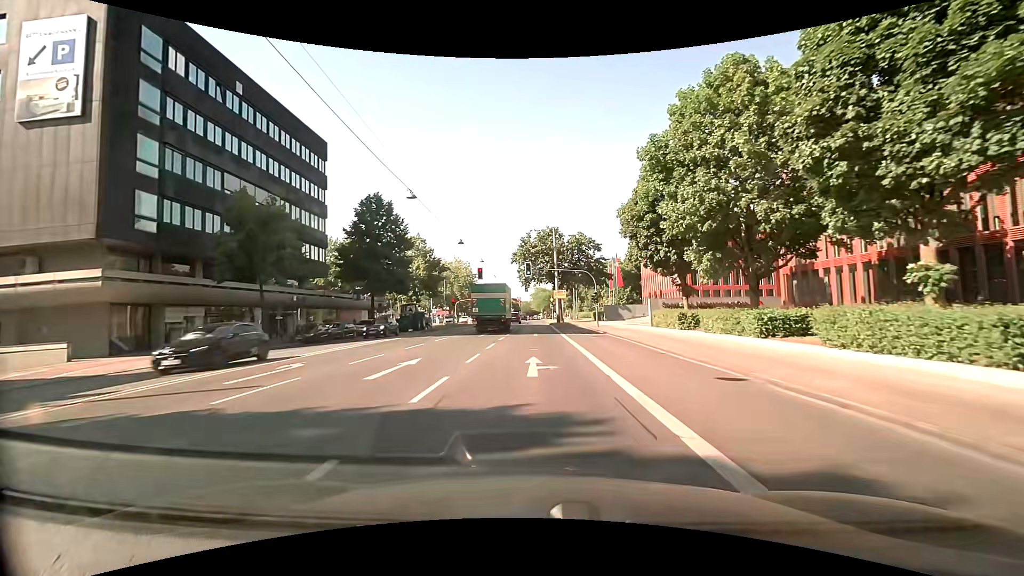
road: primary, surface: asphalt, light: Day
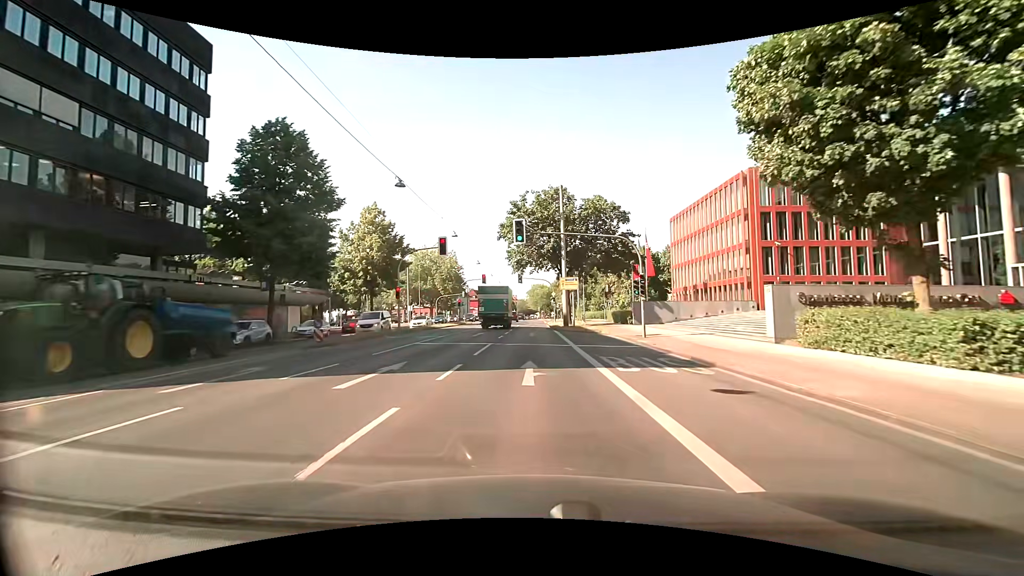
(0.0, +21.5) m; 0°
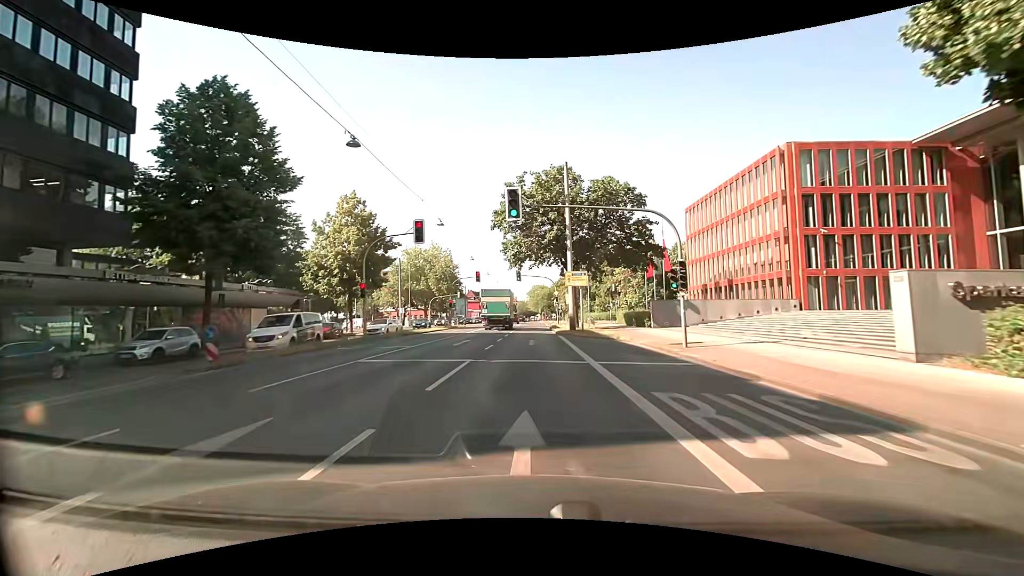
(0.0, +7.1) m; 0°
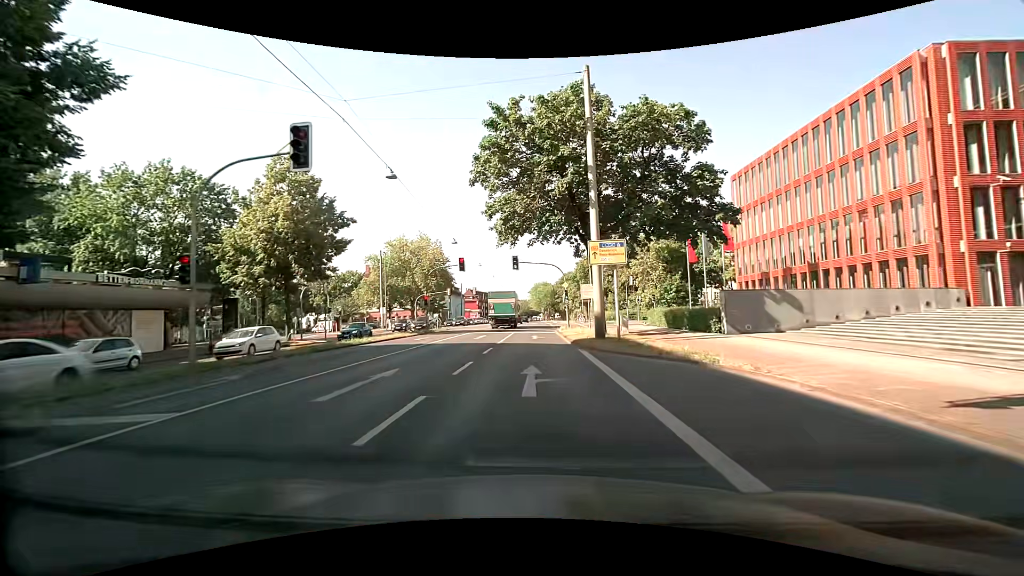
(0.0, +14.2) m; 0°
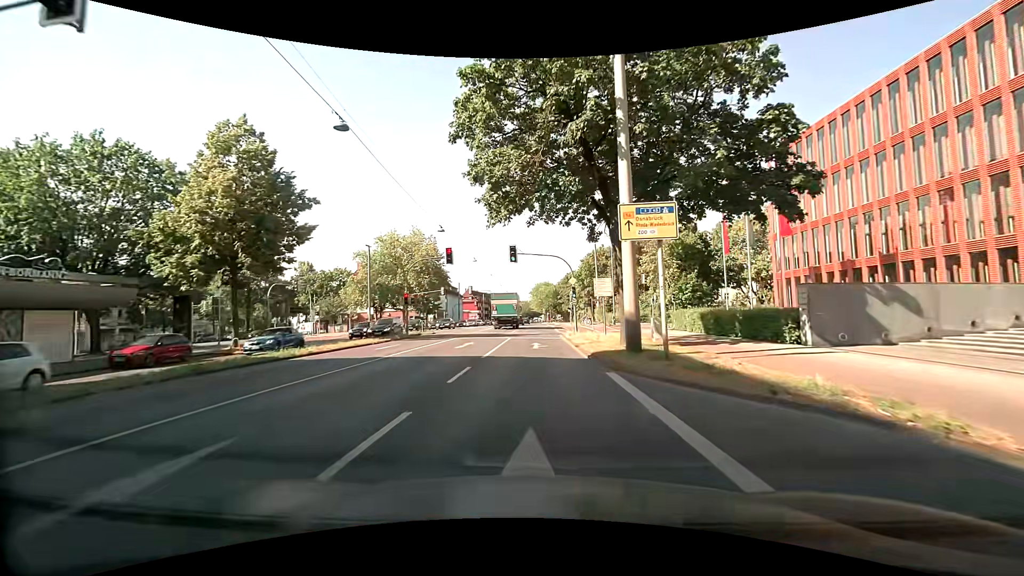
(0.0, +7.2) m; 0°
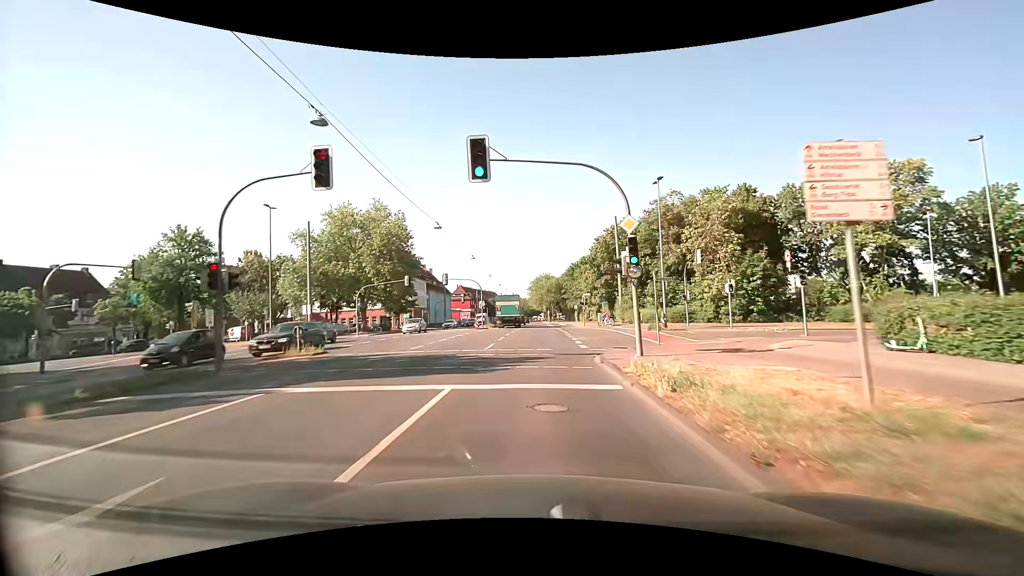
(-0.1, +22.1) m; 0°
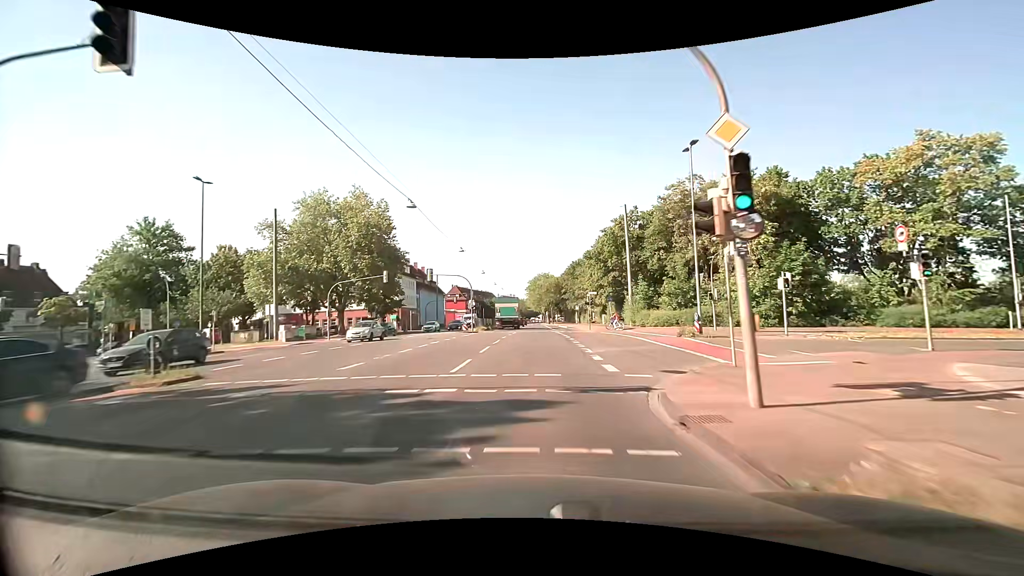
(+0.1, +7.6) m; +1°
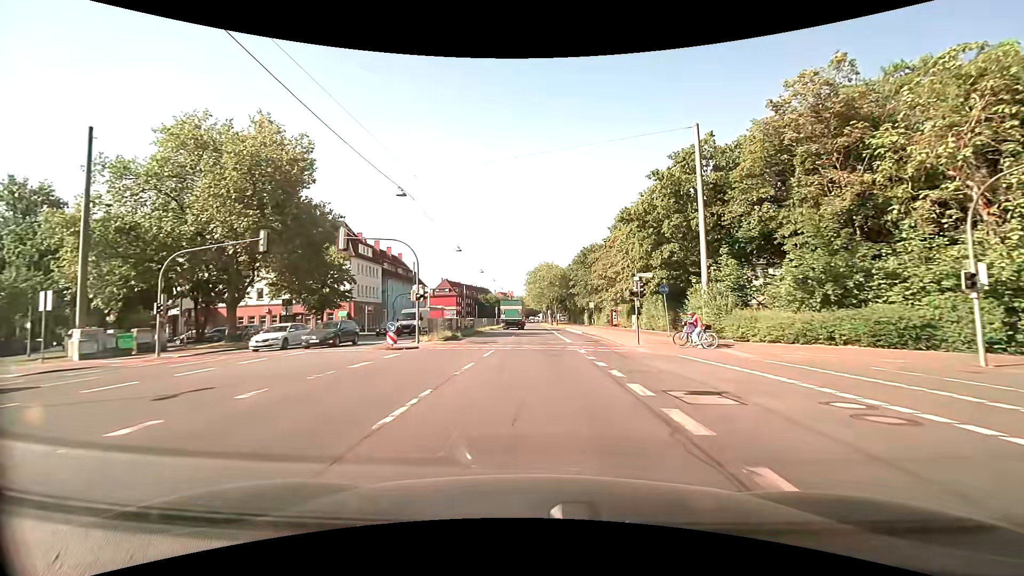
(-0.2, +23.2) m; -1°
(0, +10) (0, +20) (0, +30) (0, +40) (0, +50) (0, +60) (0, +70) (0, +80) (0, +90) (0, +100) m
